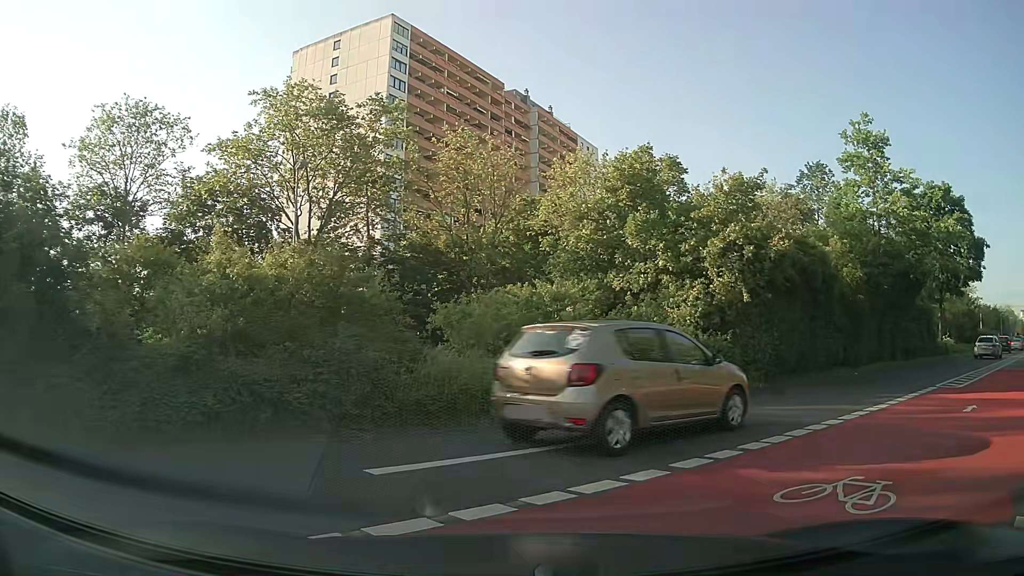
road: residential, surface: asphalt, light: Day
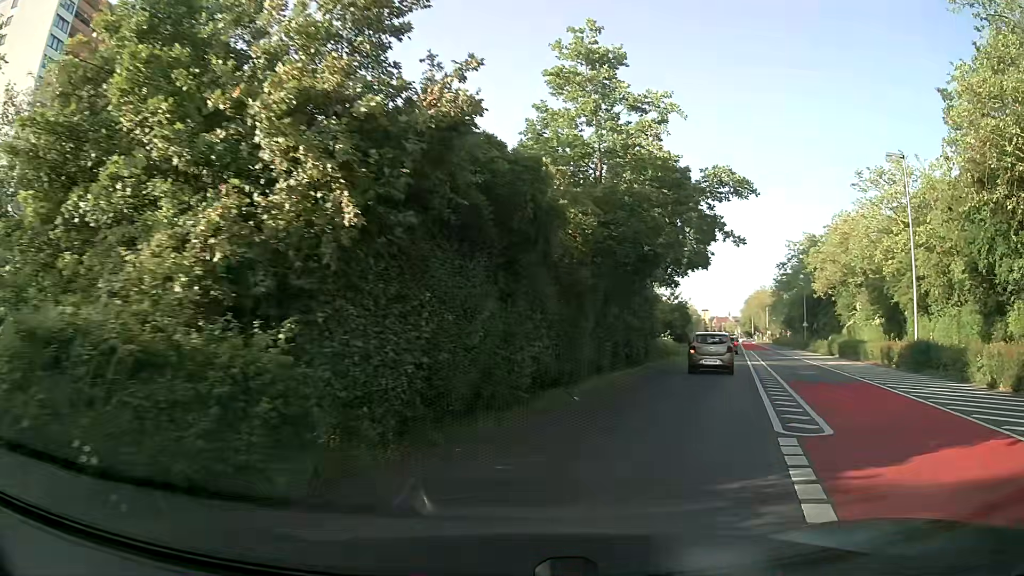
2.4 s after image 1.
(+3.0, +10.6) m; +30°
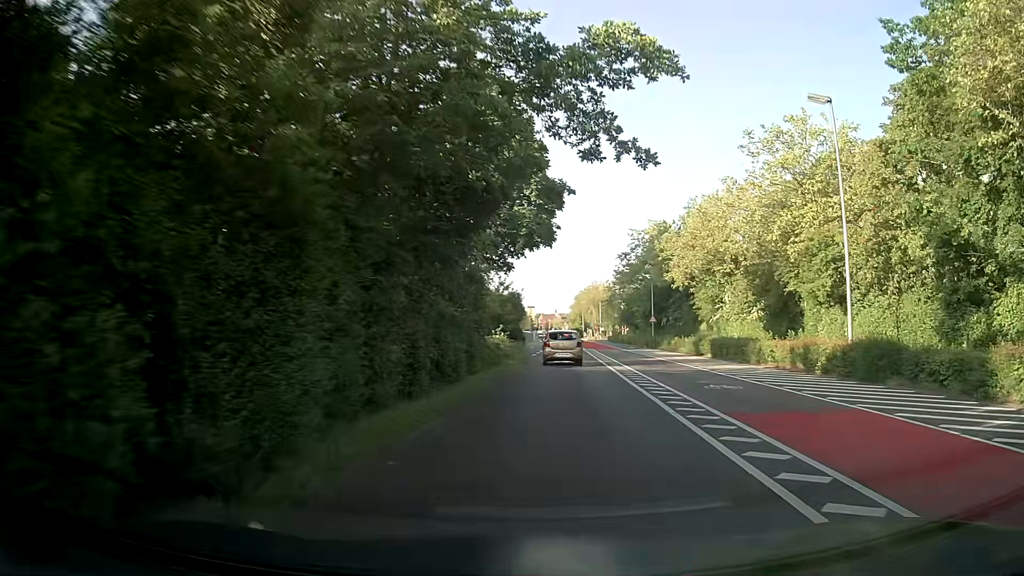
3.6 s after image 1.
(+1.3, +9.5) m; +14°
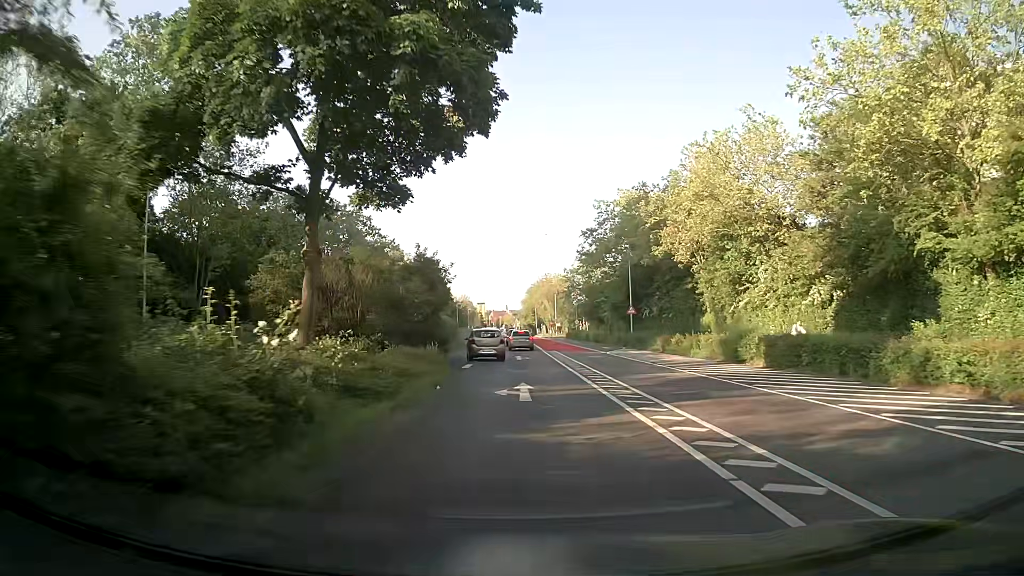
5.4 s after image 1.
(+1.1, +18.0) m; +4°
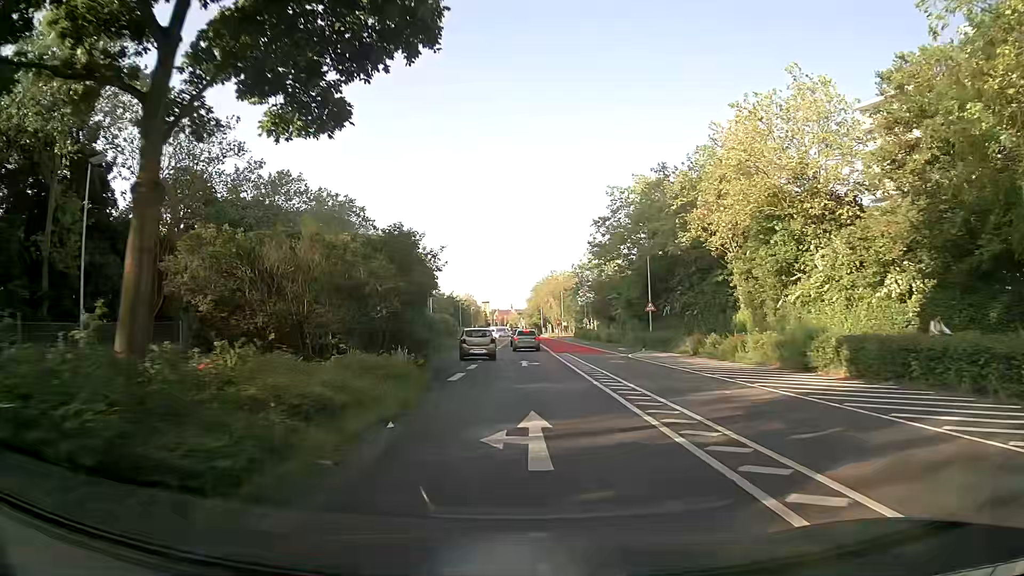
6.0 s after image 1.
(0.0, +6.6) m; 0°
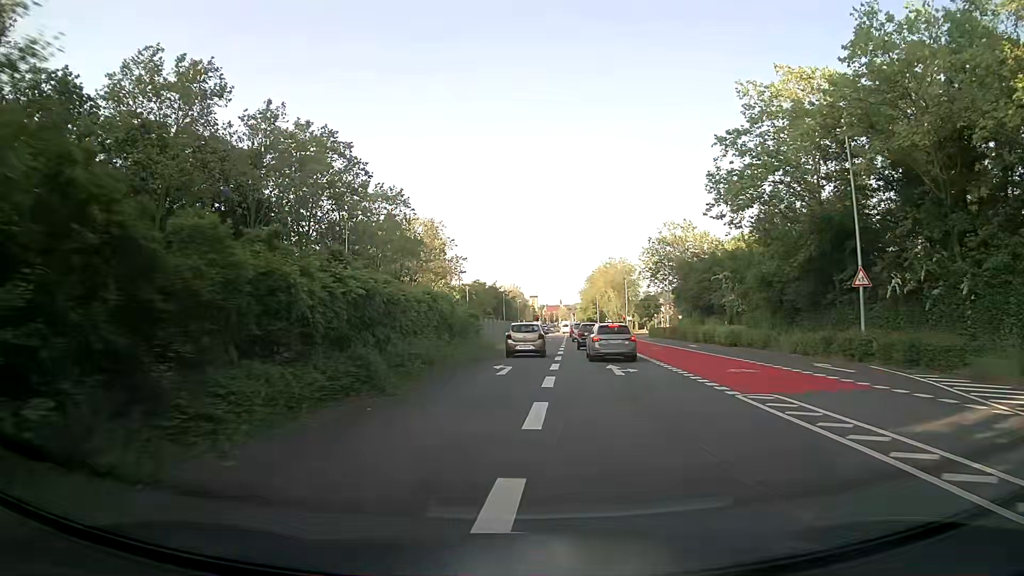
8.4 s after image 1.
(-1.2, +28.1) m; -4°
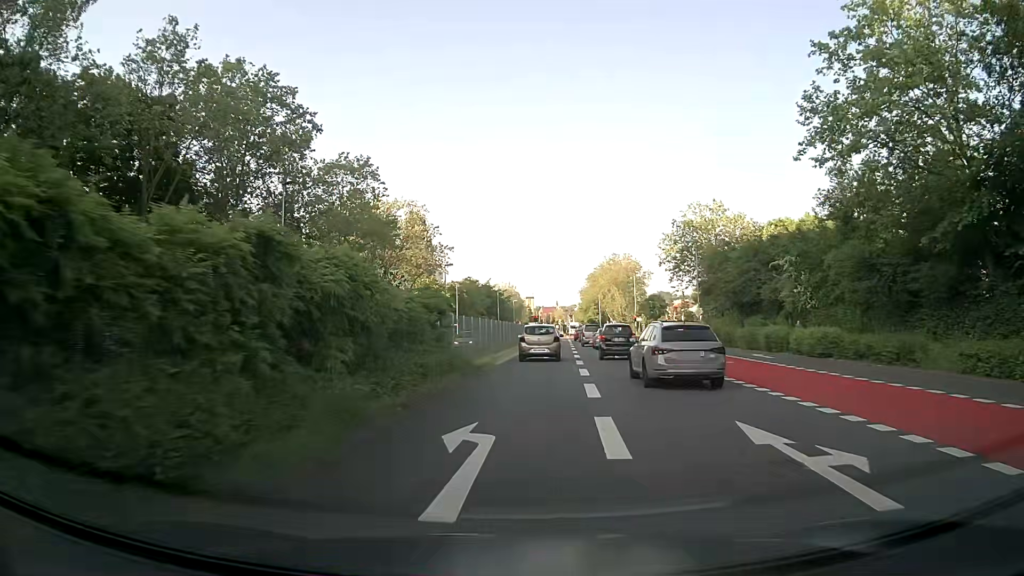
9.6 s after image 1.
(0.0, +14.2) m; +1°
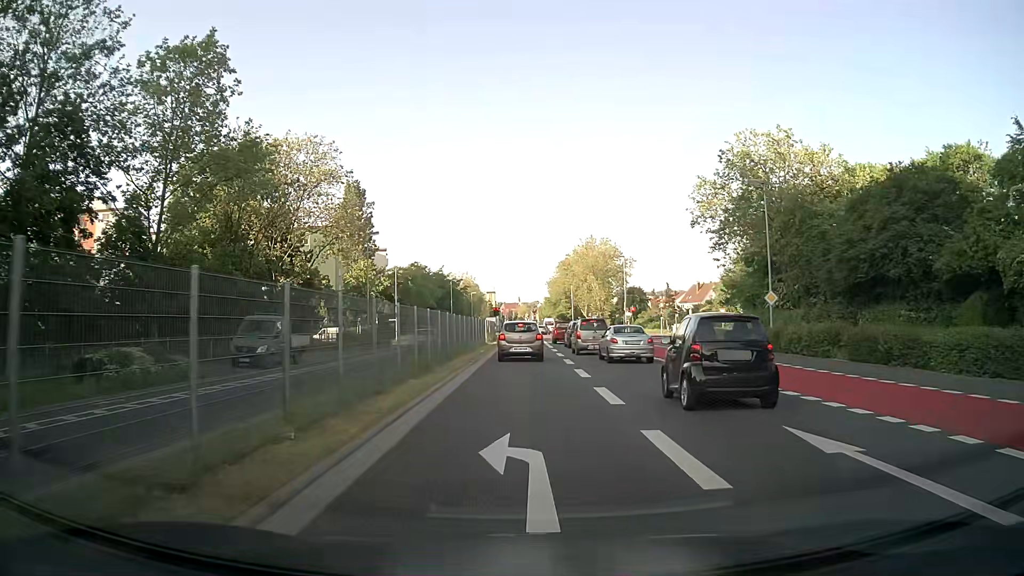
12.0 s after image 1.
(+0.6, +25.9) m; +3°
